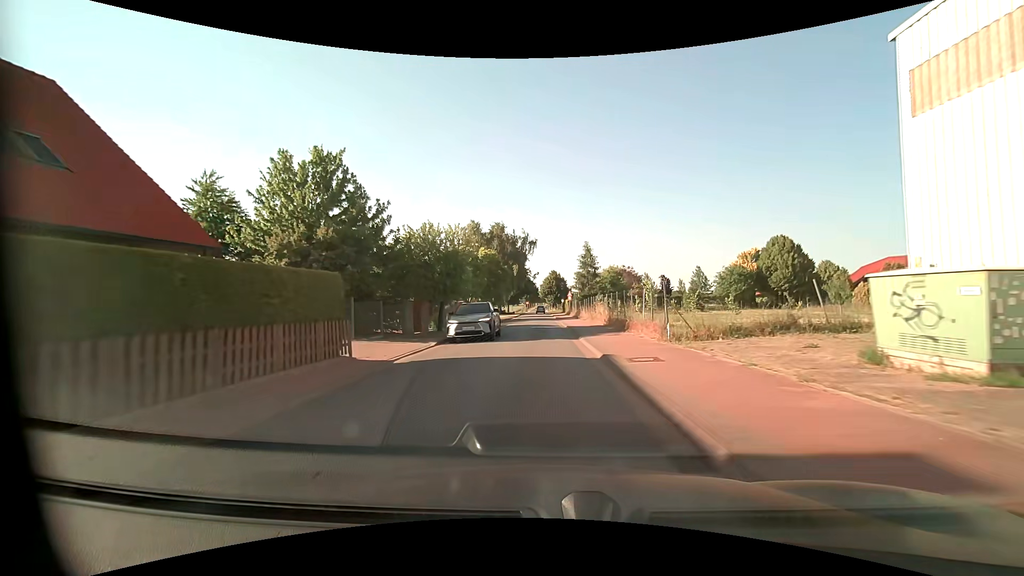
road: tertiary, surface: asphalt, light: Day
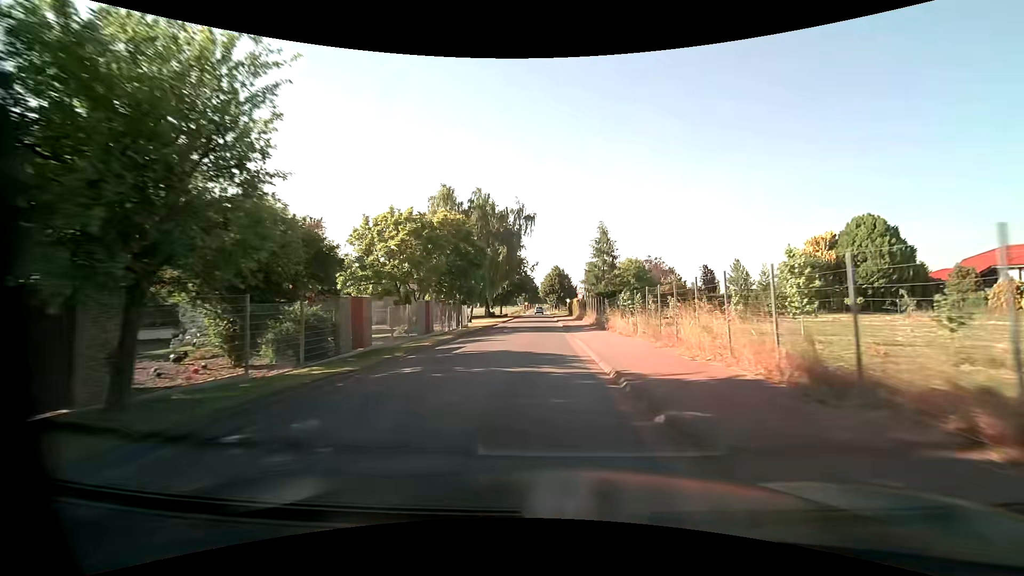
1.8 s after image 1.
(0.0, +21.7) m; 0°
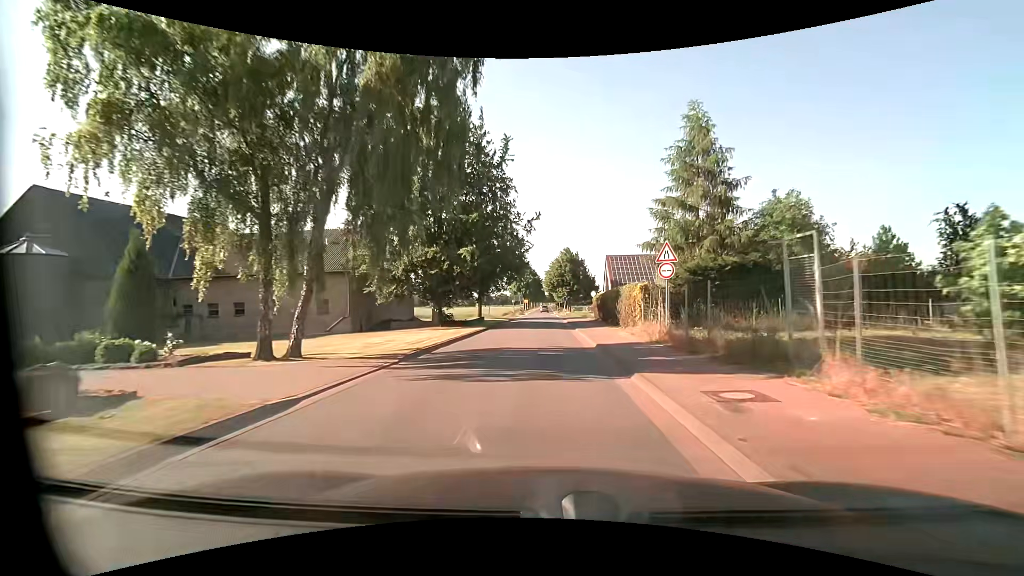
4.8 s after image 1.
(-0.4, +37.5) m; -1°
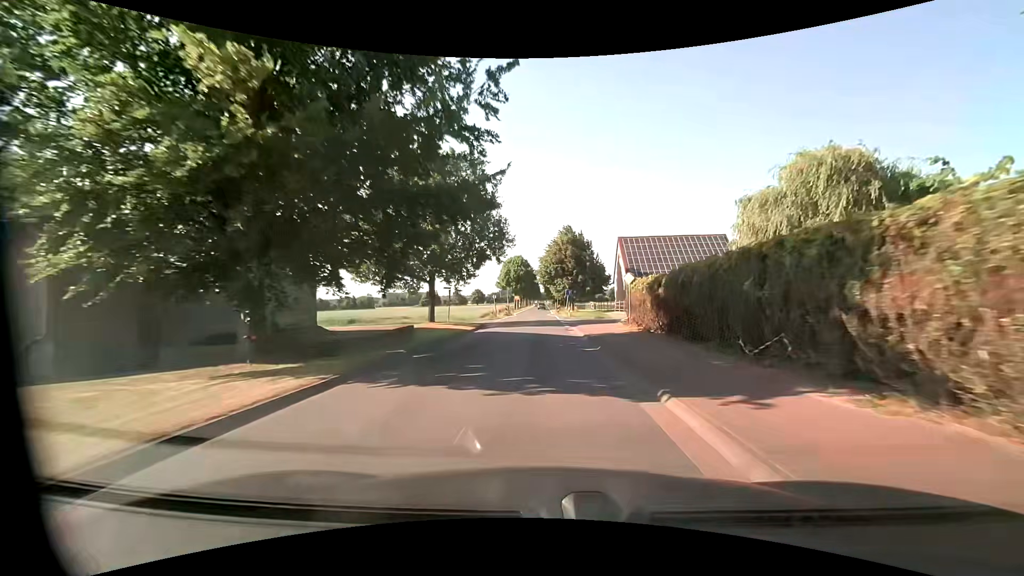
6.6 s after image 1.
(+0.1, +23.0) m; 0°
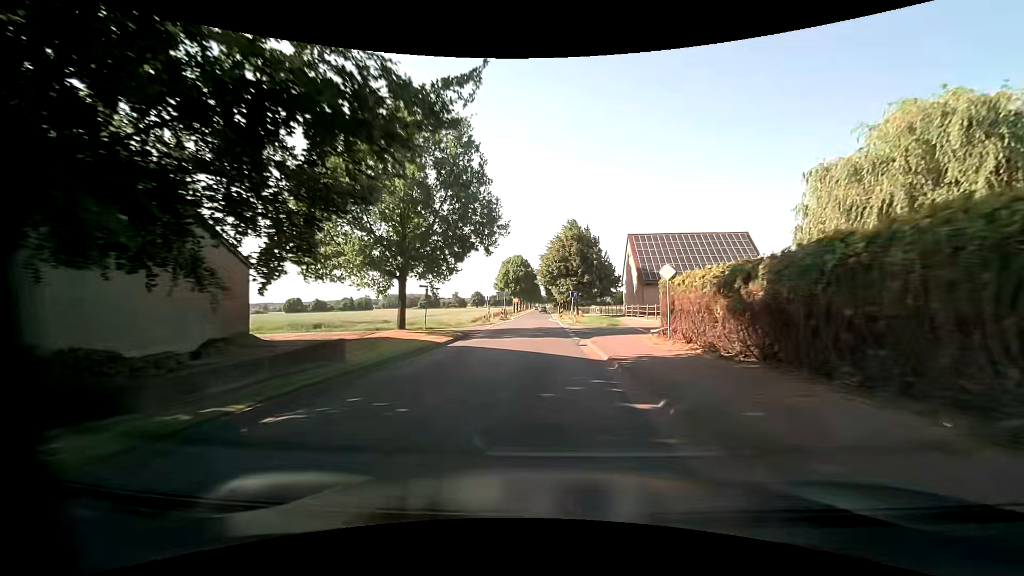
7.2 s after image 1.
(0.0, +7.8) m; 0°
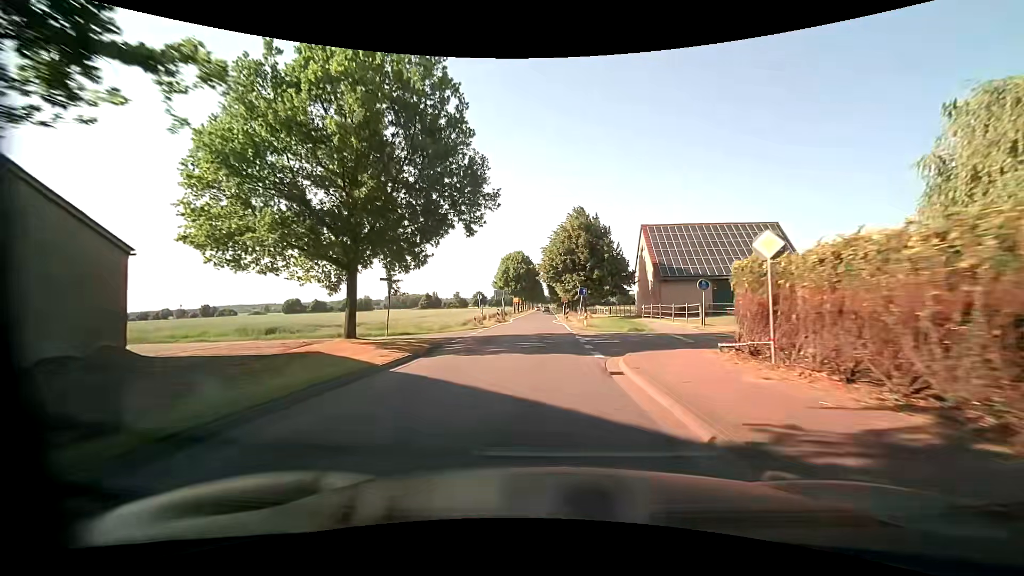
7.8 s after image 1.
(0.0, +7.8) m; 0°
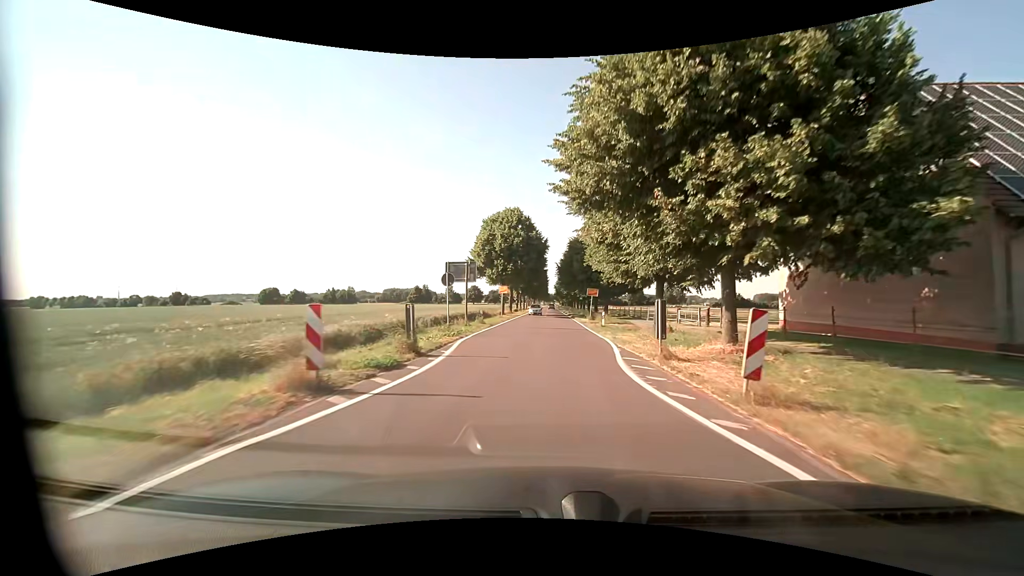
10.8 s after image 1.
(-1.1, +40.2) m; -1°
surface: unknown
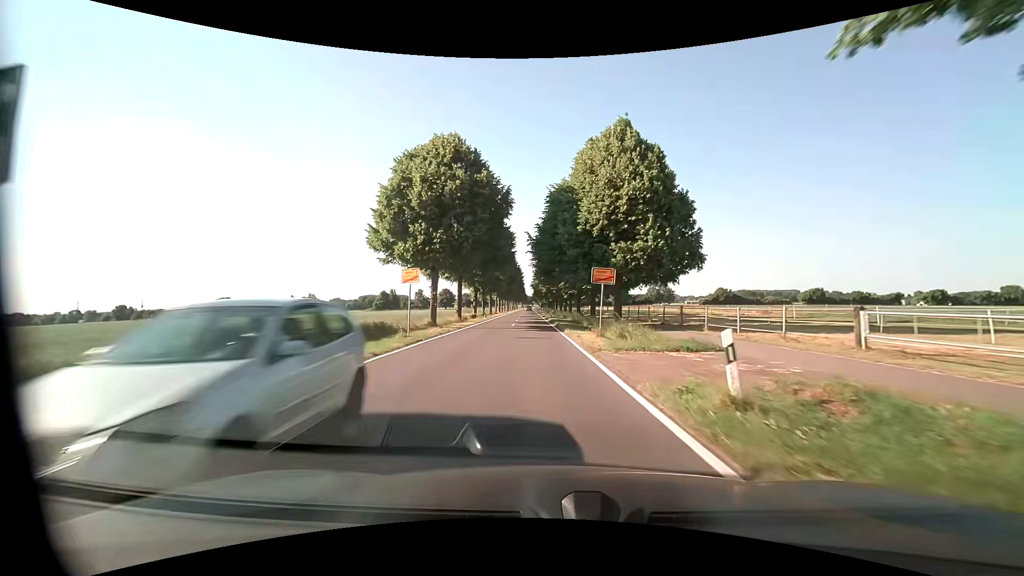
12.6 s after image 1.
(+1.0, +25.7) m; +3°
(0, +10) (-1, +20) (-1, +30) (-2, +40) (-2, +50) (-3, +60) (-3, +70) (-3, +80) (-4, +90) (-4, +100) m
